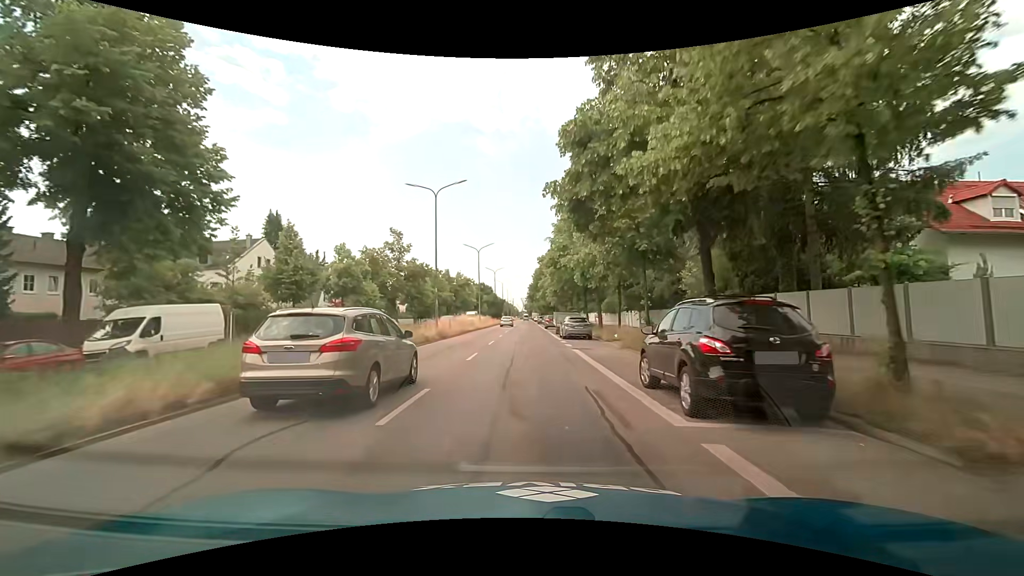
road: primary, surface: asphalt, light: Day
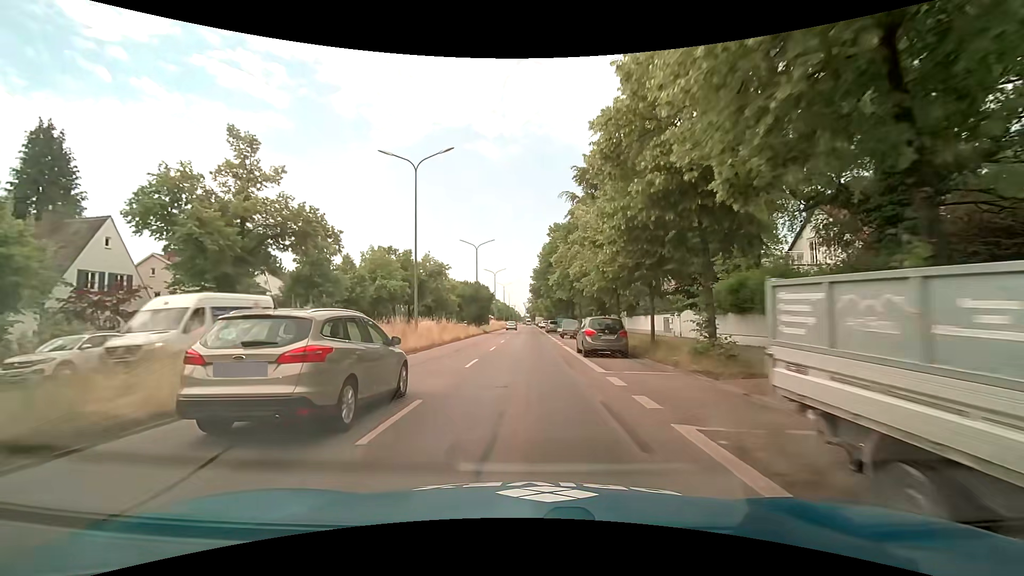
(-0.2, +37.3) m; 0°
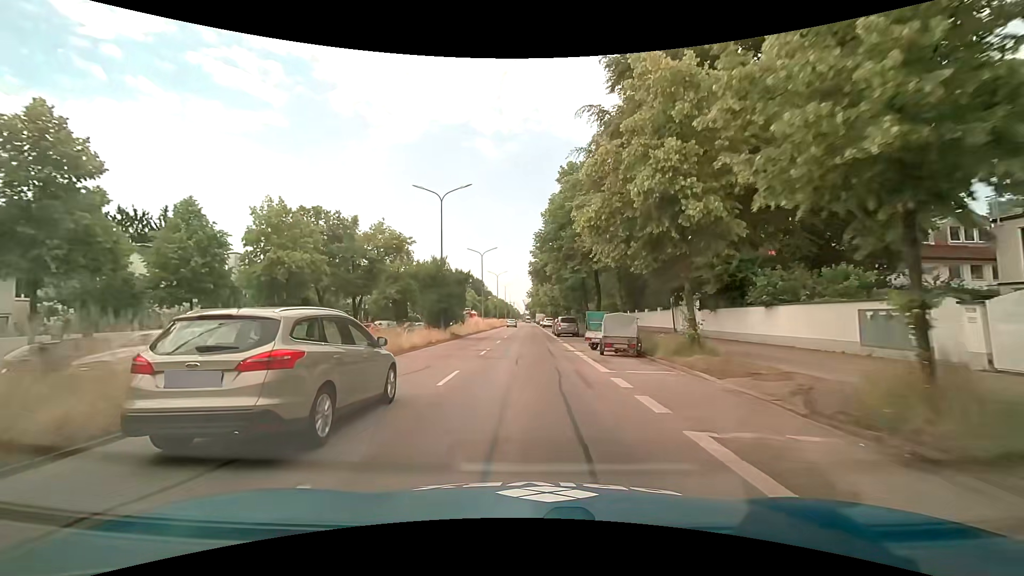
(-0.1, +22.7) m; 0°
(0, +10) (0, +20) (0, +30) (0, +40) (0, +50) (0, +60) (0, +70) (0, +80) (0, +90) (0, +100) m
